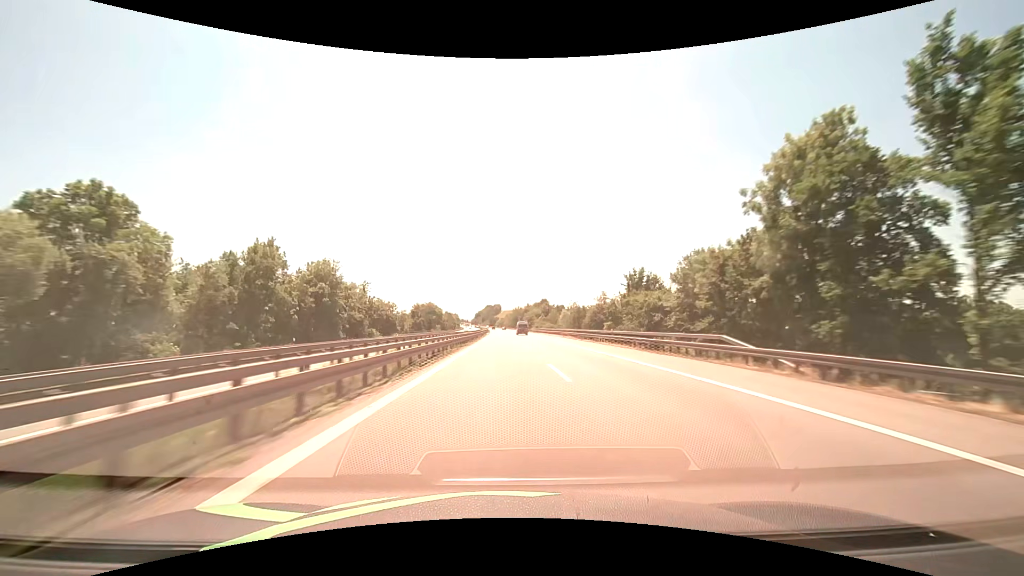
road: motorway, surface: asphalt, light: Day
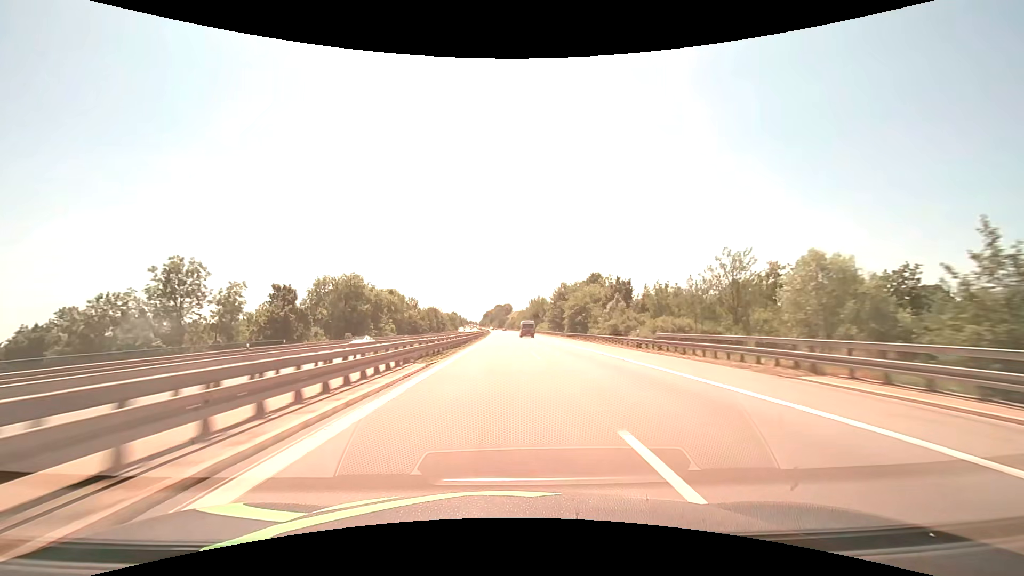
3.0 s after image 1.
(-1.3, +103.1) m; -1°
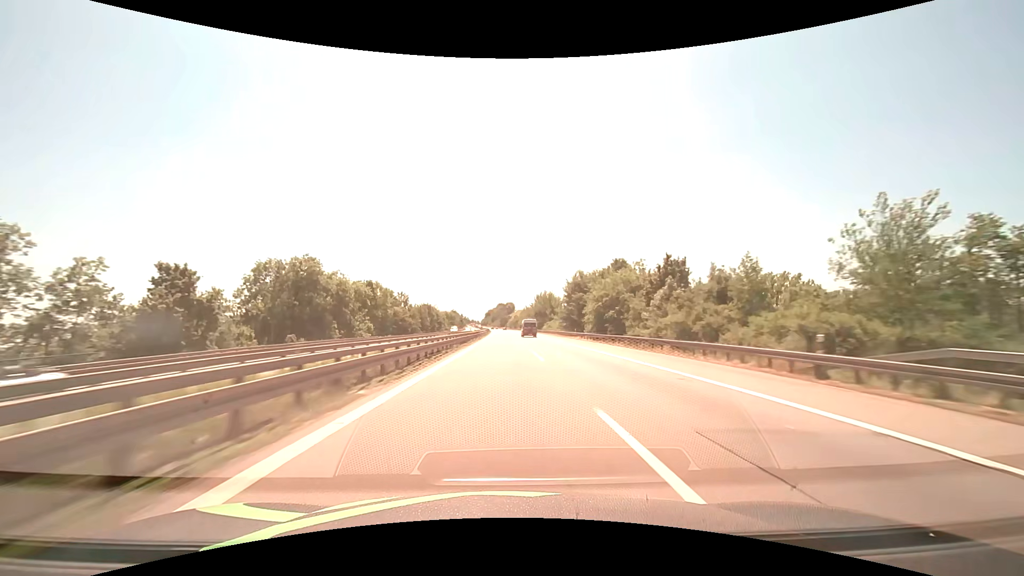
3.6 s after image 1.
(-0.1, +20.6) m; 0°
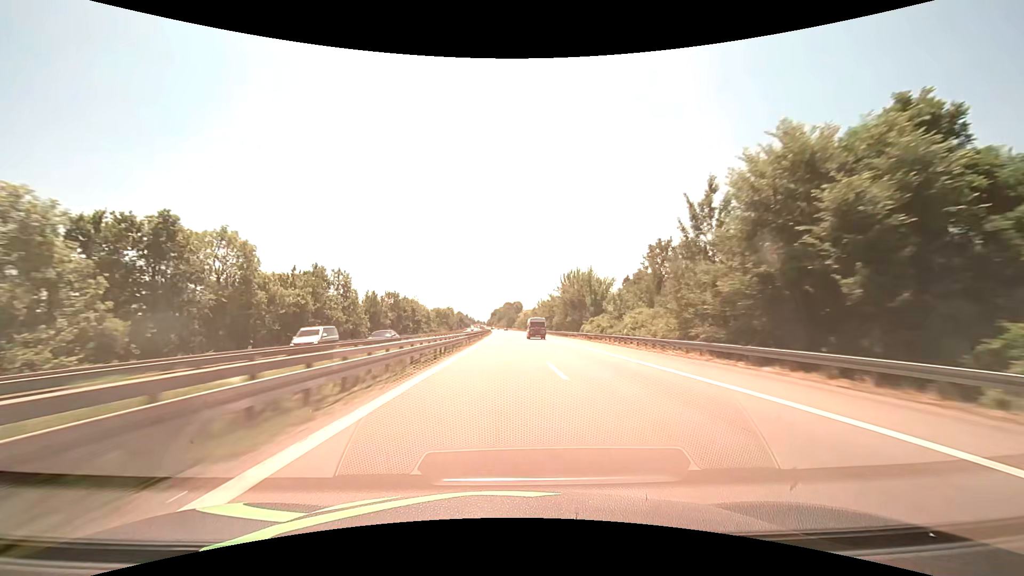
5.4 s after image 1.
(-0.4, +61.9) m; -1°
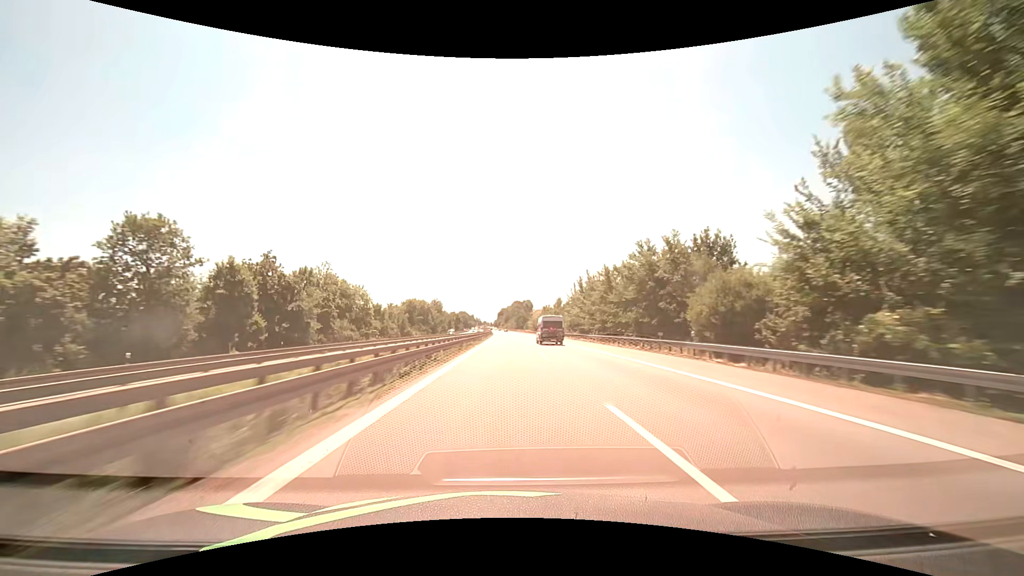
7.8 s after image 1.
(-0.8, +82.4) m; -1°
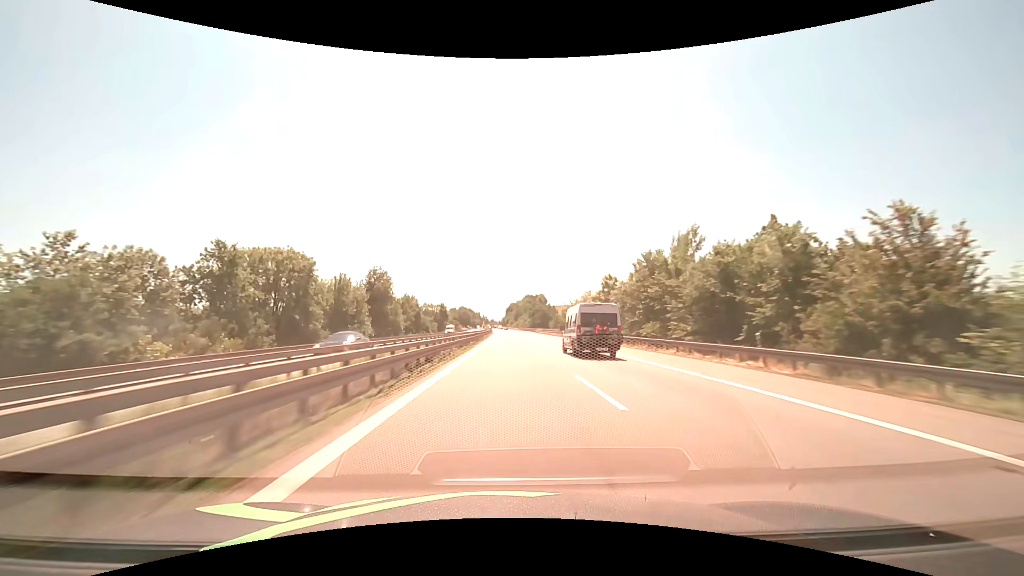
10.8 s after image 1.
(-0.9, +103.1) m; -1°
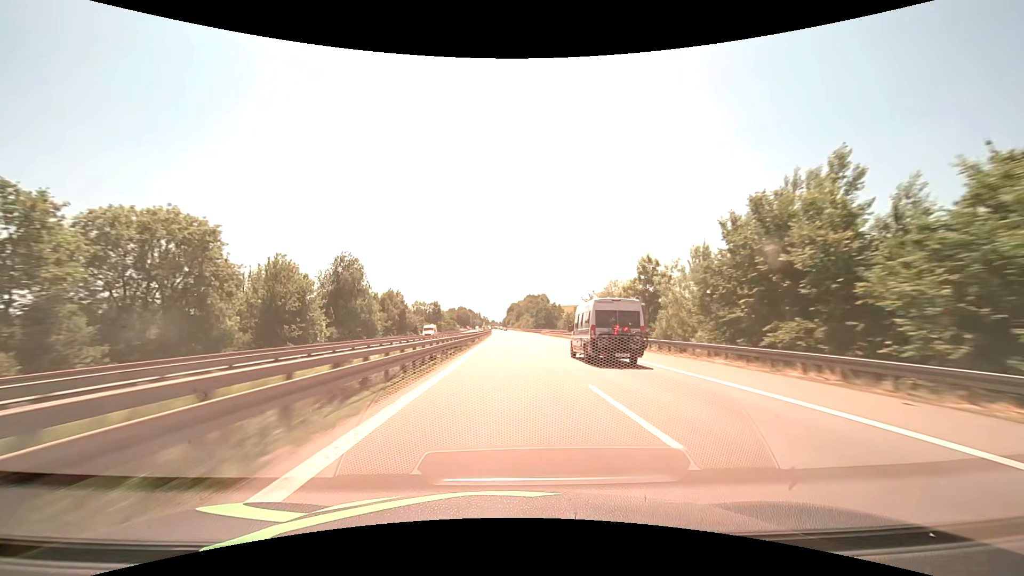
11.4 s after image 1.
(0.0, +20.6) m; 0°
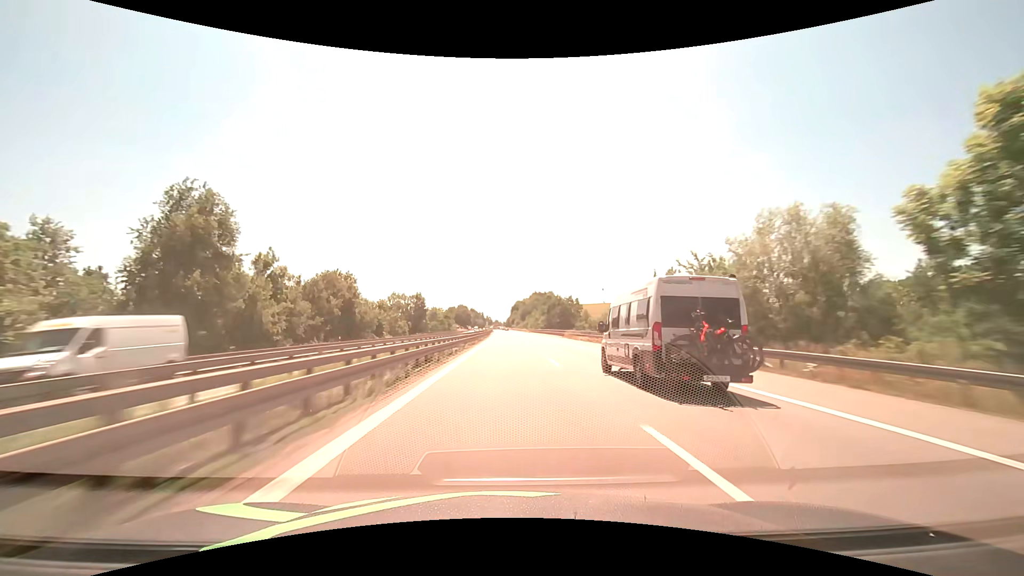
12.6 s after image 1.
(-0.2, +41.2) m; 0°
(0, +10) (0, +20) (0, +30) (0, +40) (0, +50) (0, +60) (0, +70) (-1, +80) (-1, +90) (-1, +100) m
